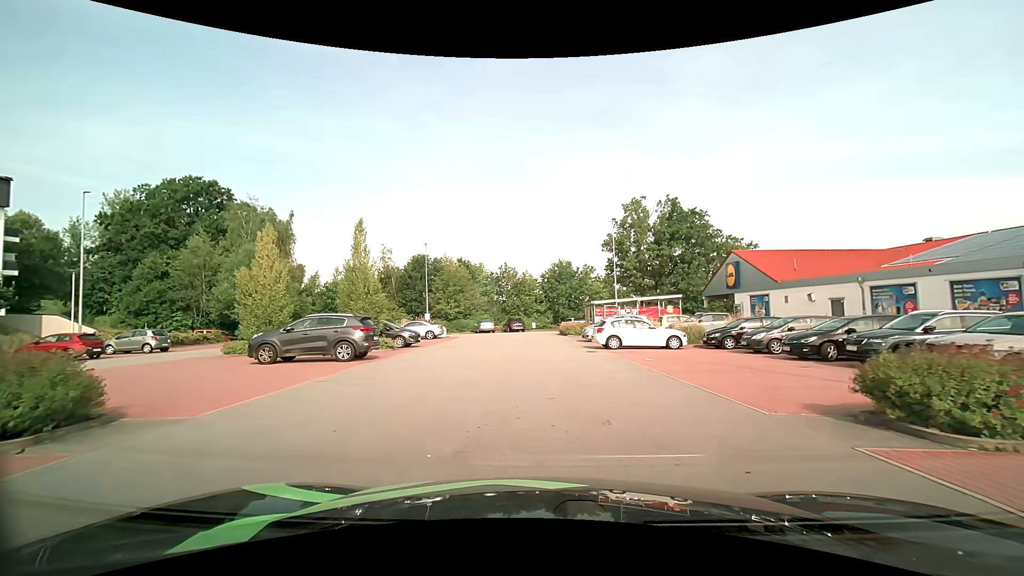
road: residential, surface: asphalt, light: Day
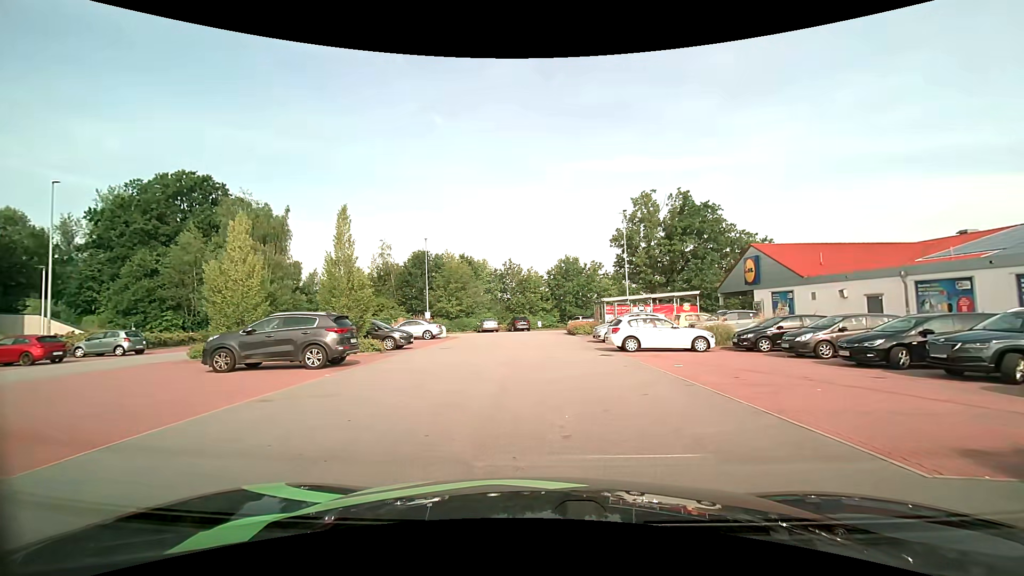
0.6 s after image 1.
(0.0, +2.8) m; -1°
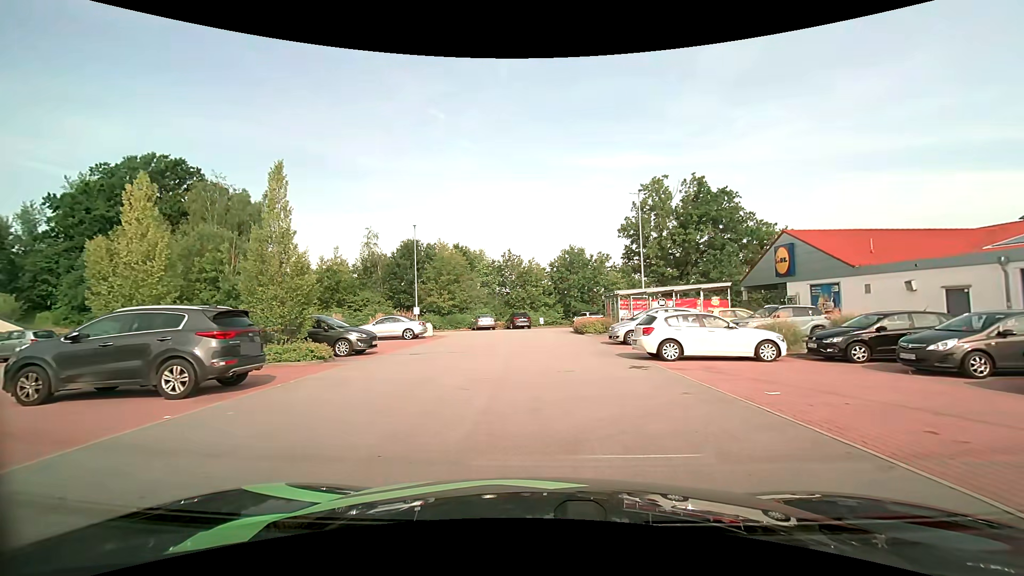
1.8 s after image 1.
(0.0, +5.6) m; 0°
